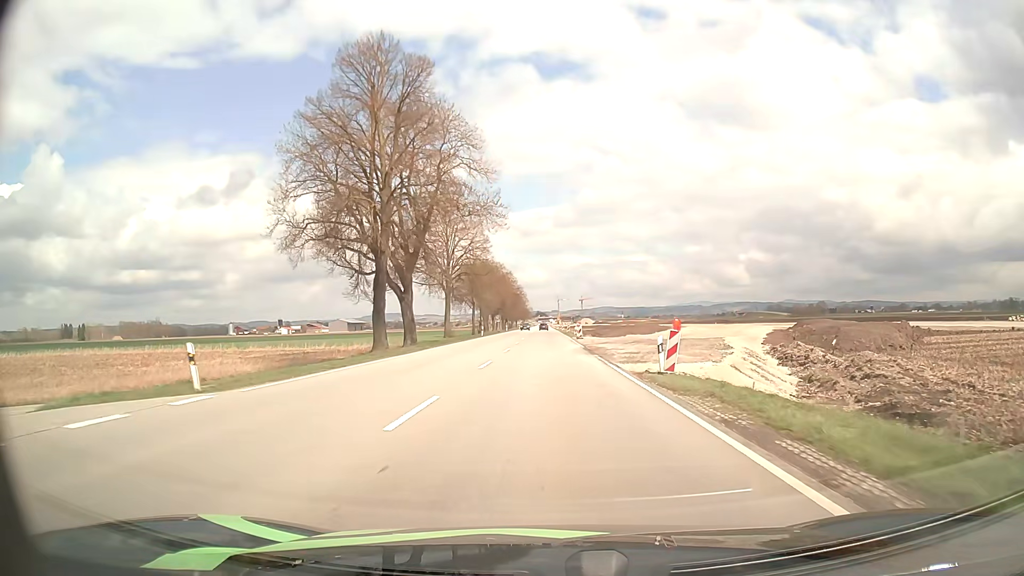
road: primary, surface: asphalt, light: Day
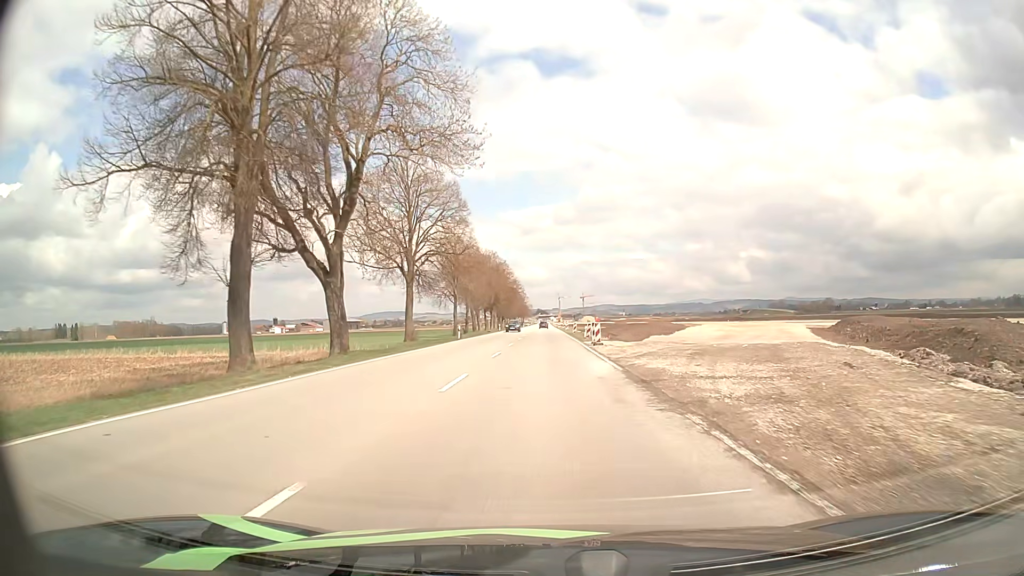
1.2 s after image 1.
(0.0, +19.1) m; 0°
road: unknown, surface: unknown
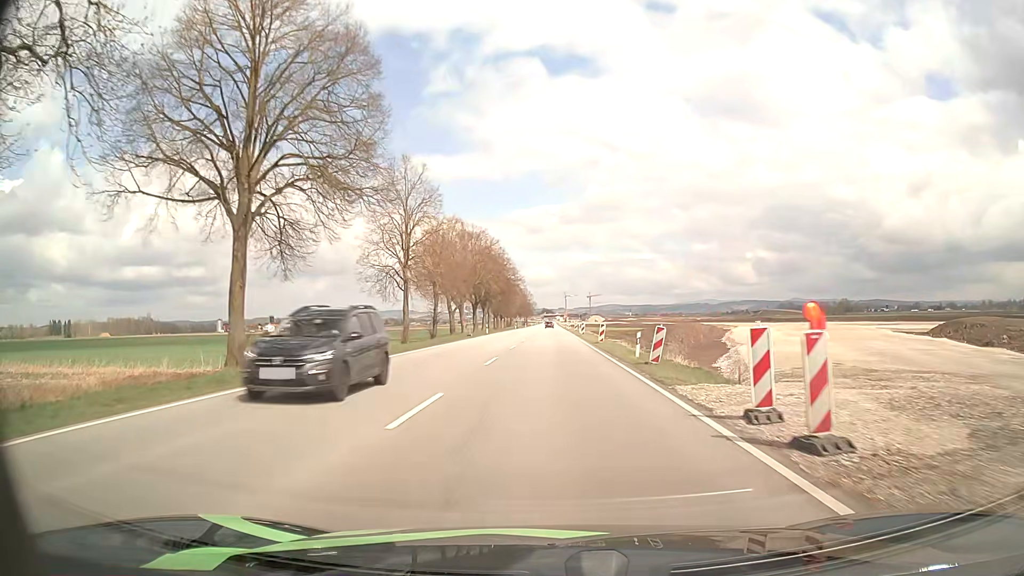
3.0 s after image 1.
(-0.2, +28.8) m; 0°
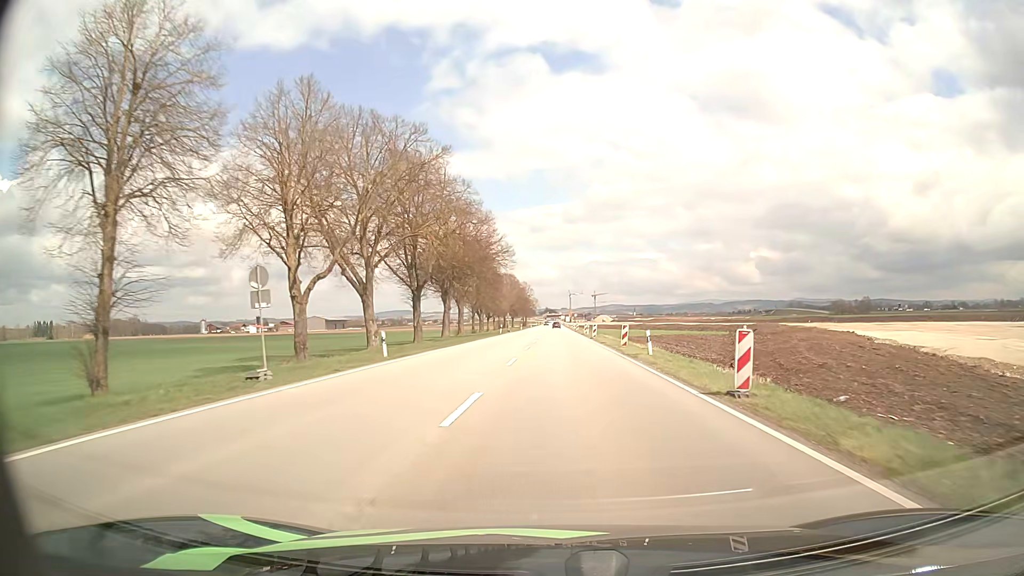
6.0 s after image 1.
(-0.4, +47.8) m; 0°
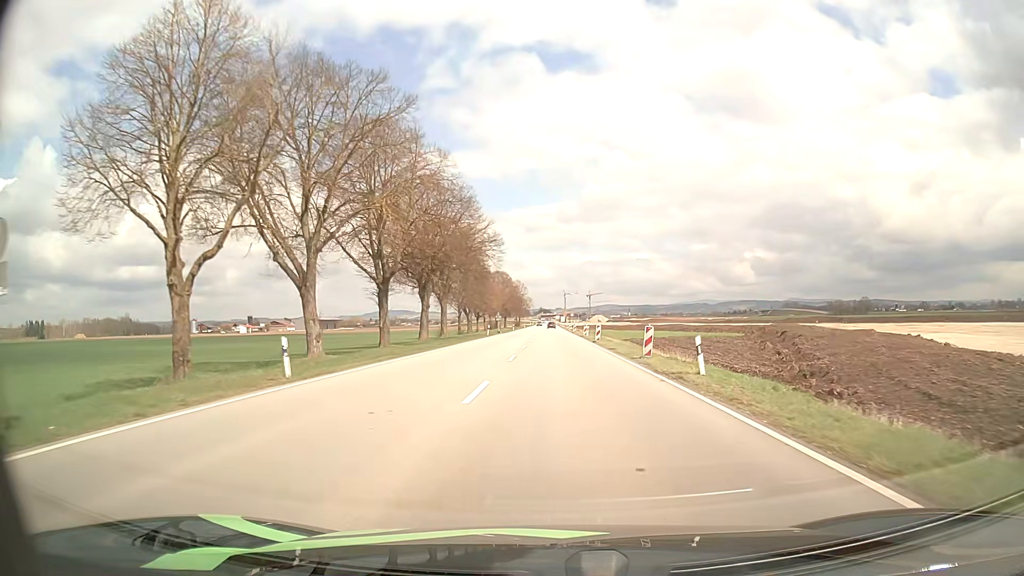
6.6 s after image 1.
(0.0, +9.5) m; 0°
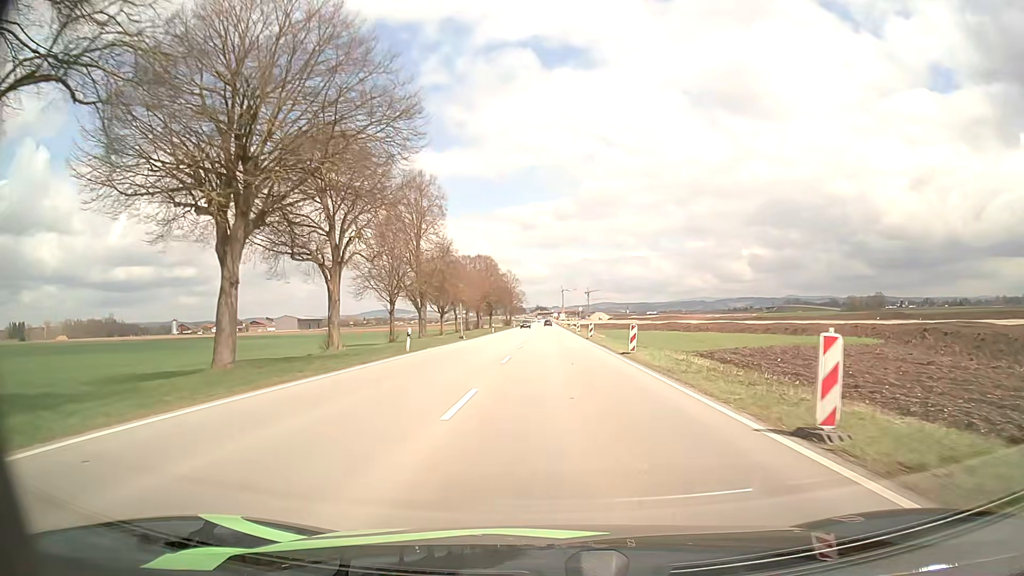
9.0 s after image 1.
(+0.1, +37.8) m; 0°
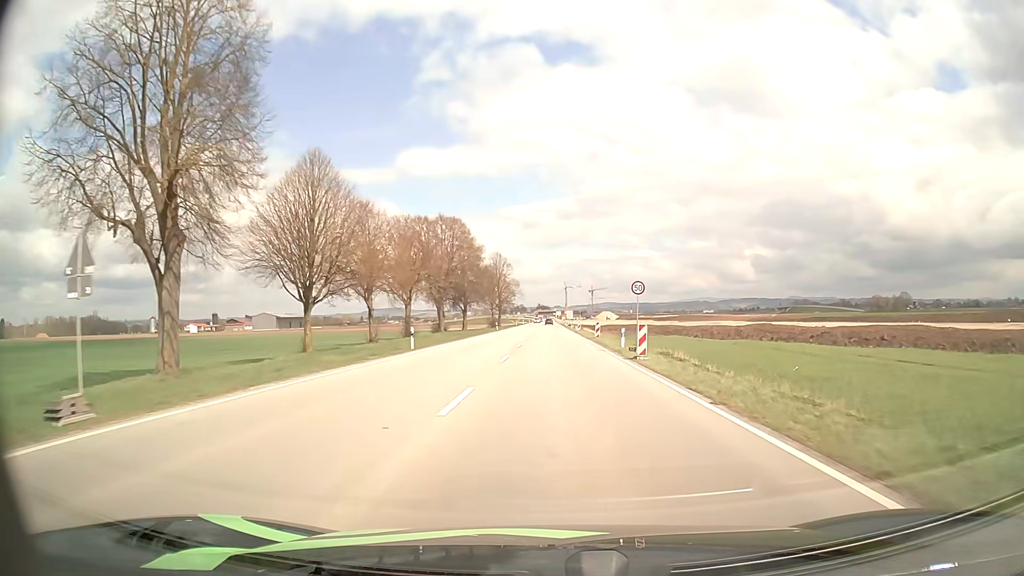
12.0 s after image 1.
(+0.2, +47.7) m; 0°
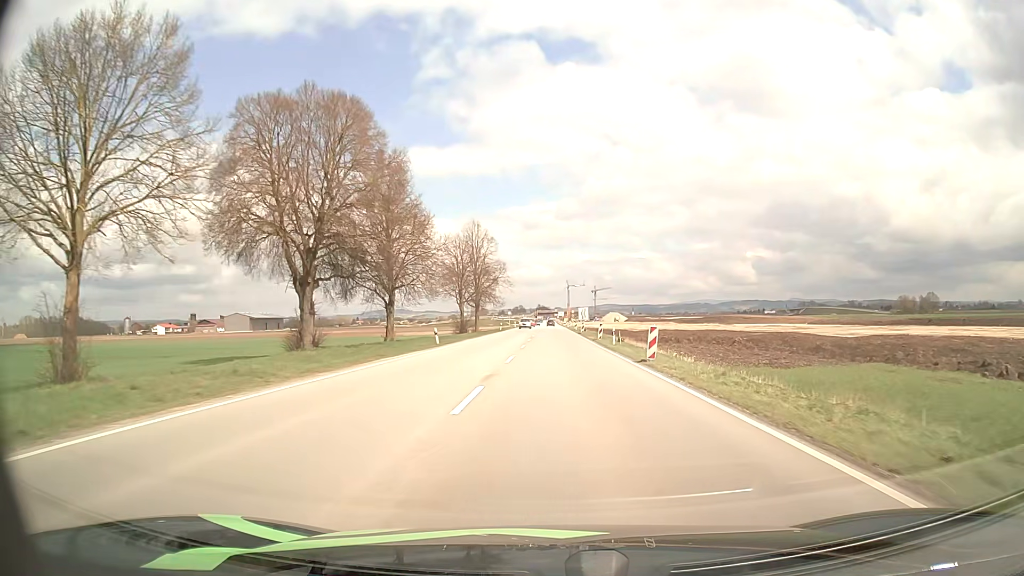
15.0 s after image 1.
(-0.1, +47.5) m; 0°
(0, +10) (0, +20) (0, +30) (0, +40) (0, +50) (0, +60) (0, +70) (0, +80) (0, +90) (0, +100) m
